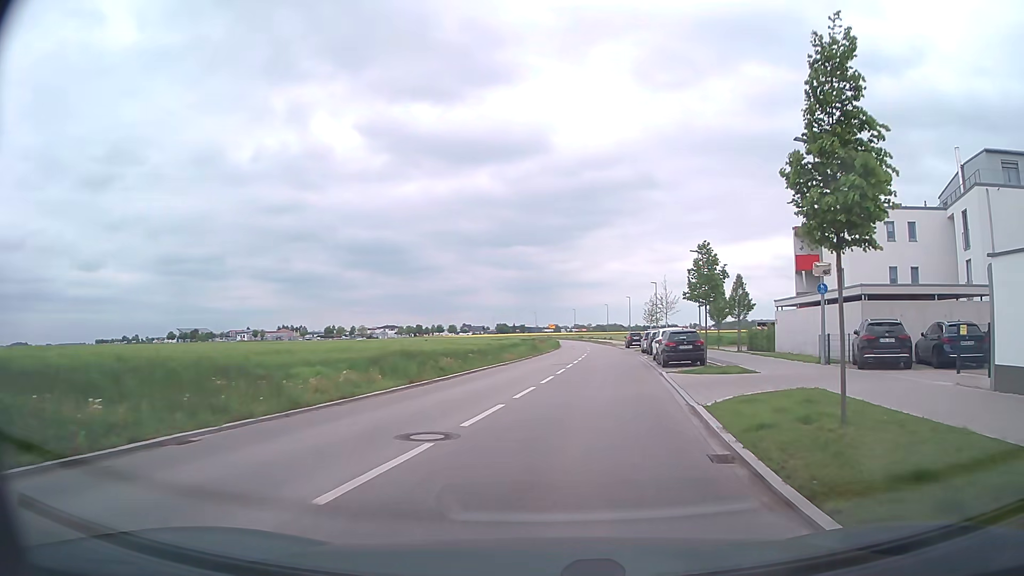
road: tertiary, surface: asphalt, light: Day
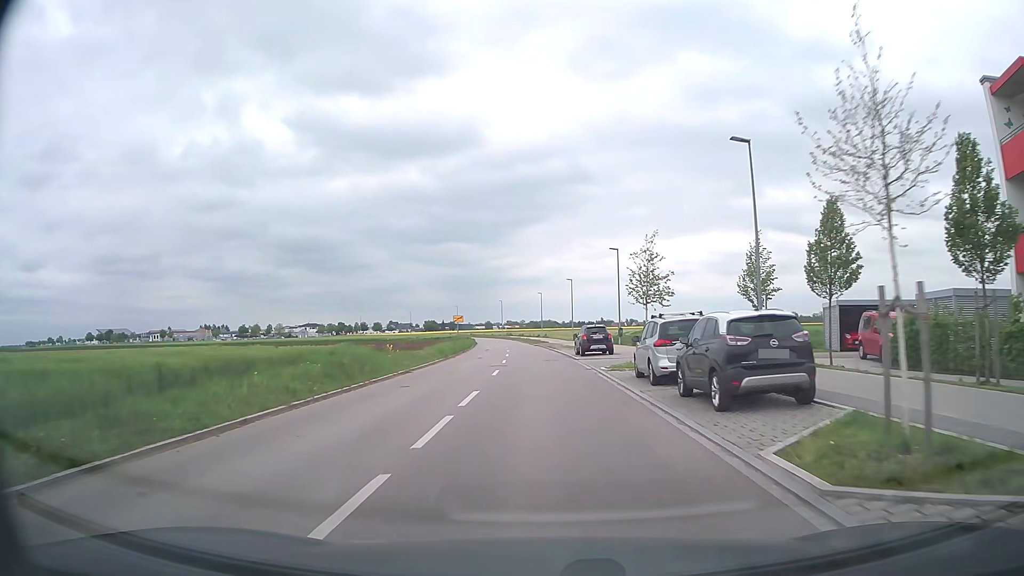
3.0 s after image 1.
(+2.8, +33.6) m; +5°
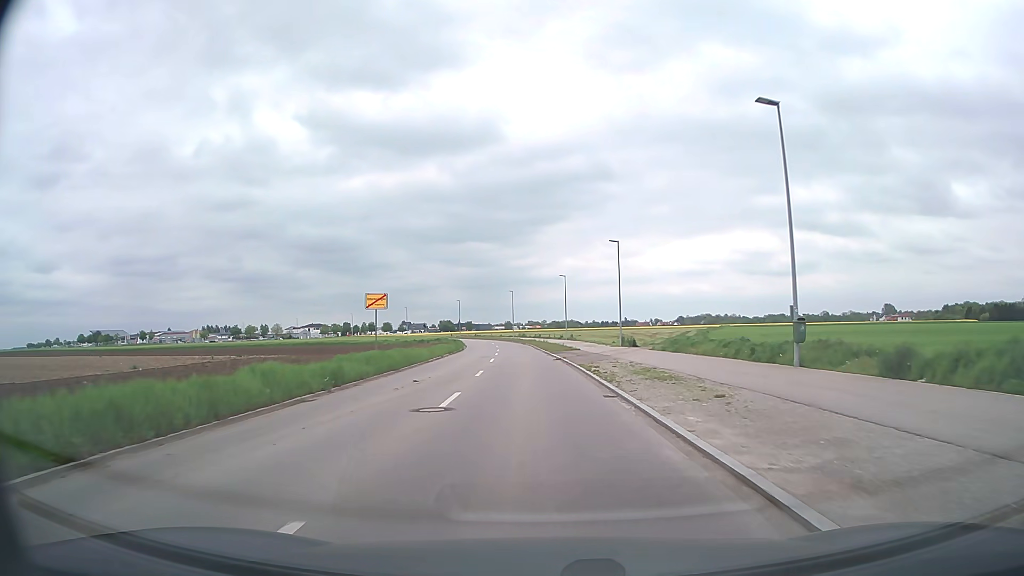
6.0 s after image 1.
(-0.3, +38.4) m; -2°
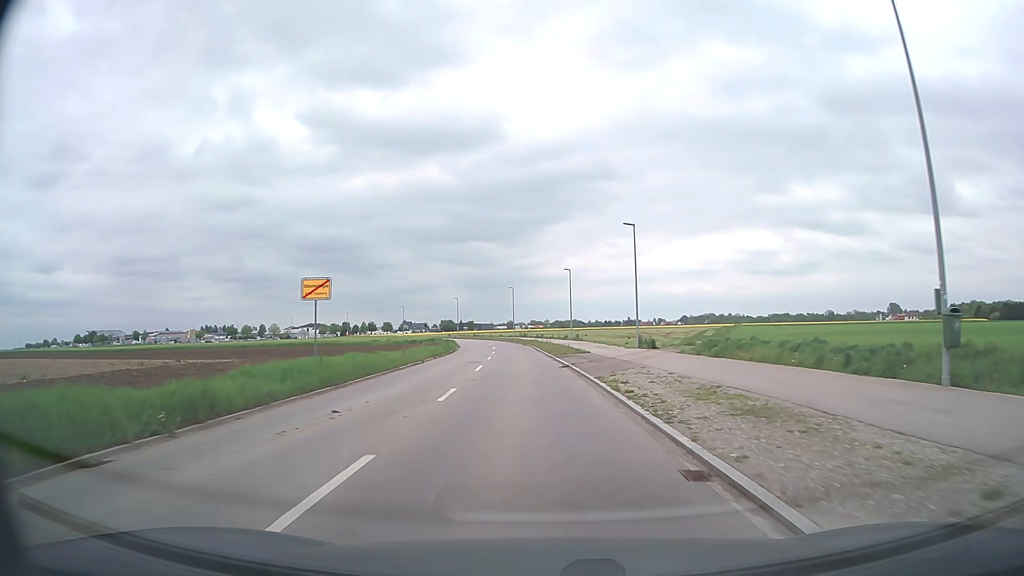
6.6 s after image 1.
(0.0, +8.2) m; 0°
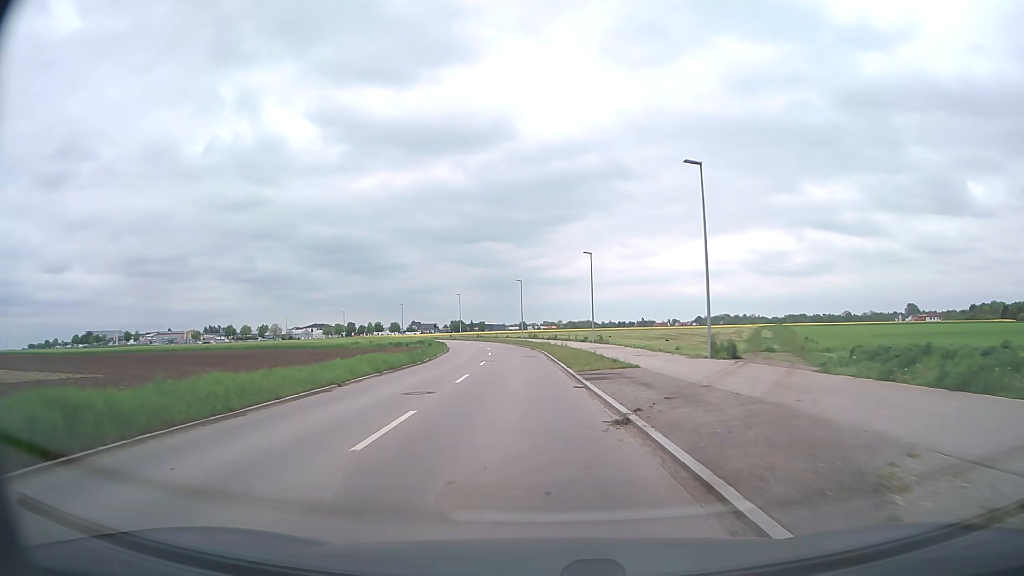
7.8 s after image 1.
(-0.1, +16.9) m; -1°
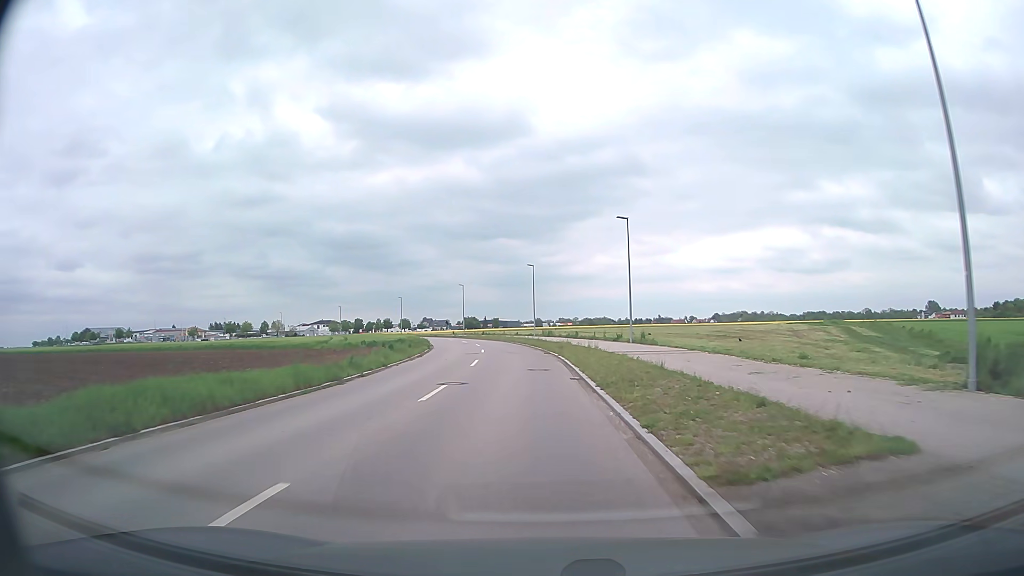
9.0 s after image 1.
(-0.2, +17.6) m; -1°
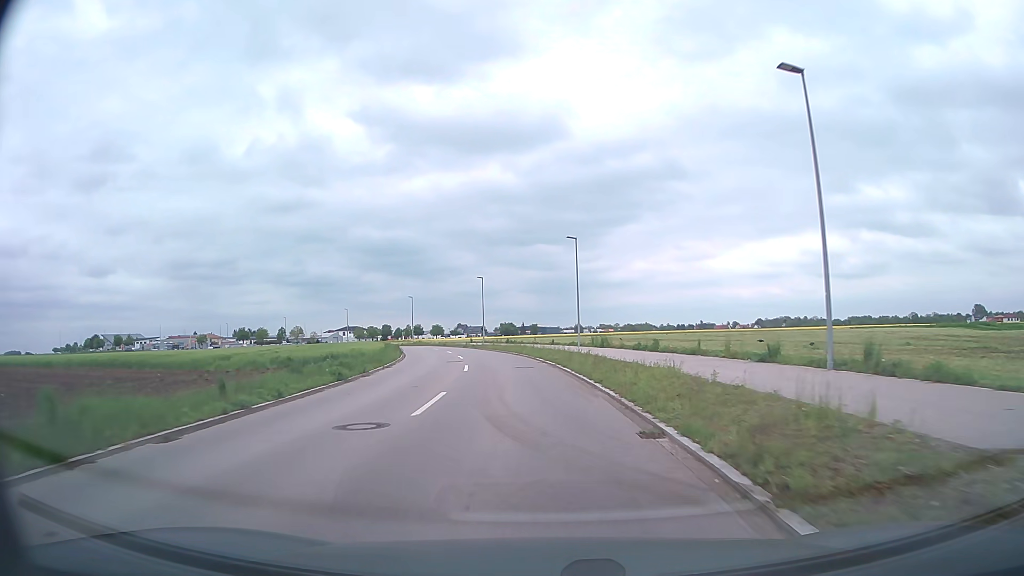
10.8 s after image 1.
(-0.6, +27.2) m; -3°
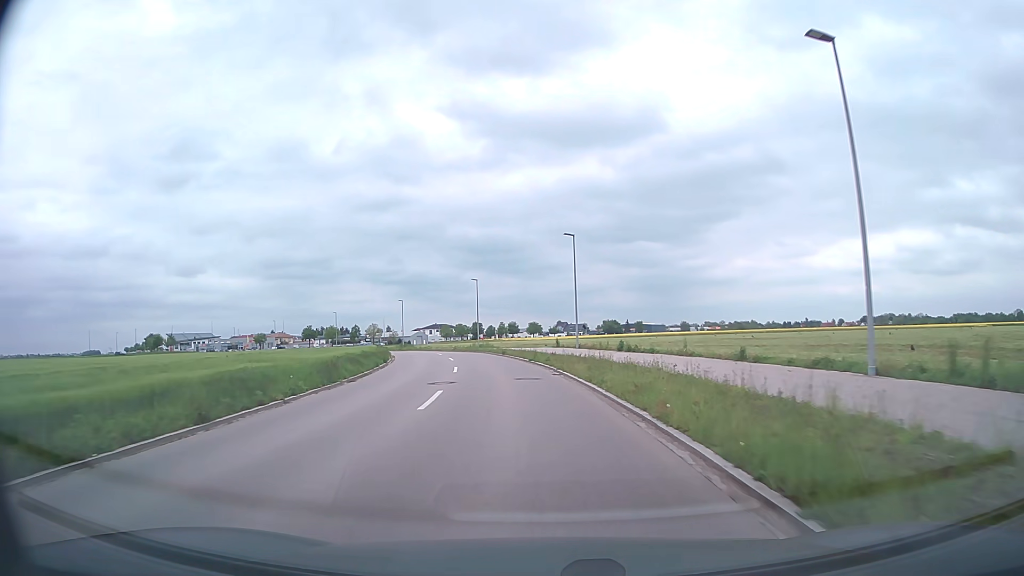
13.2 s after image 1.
(-2.5, +36.0) m; -9°
(0, +10) (-1, +20) (-2, +30) (-4, +40) (-6, +50) (-8, +59) (-11, +69) (-15, +78) (-19, +87) (-23, +97) m
